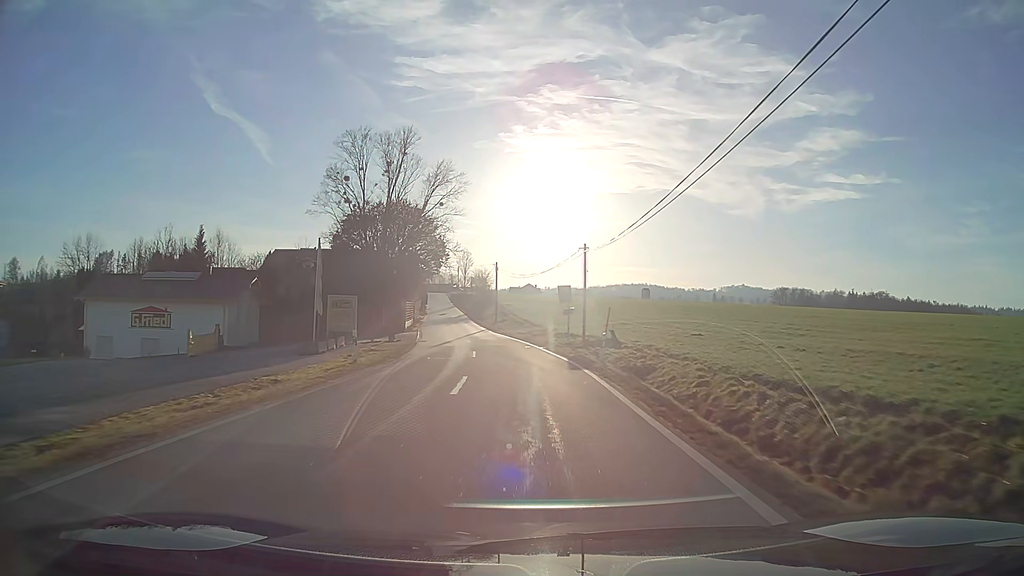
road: tertiary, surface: asphalt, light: Day
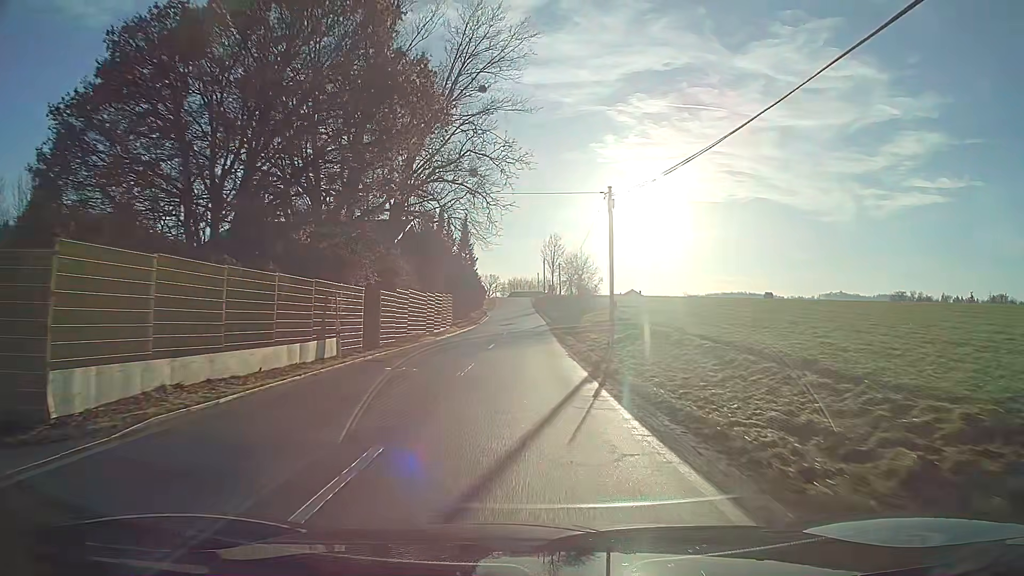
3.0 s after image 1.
(-3.1, +45.2) m; -8°
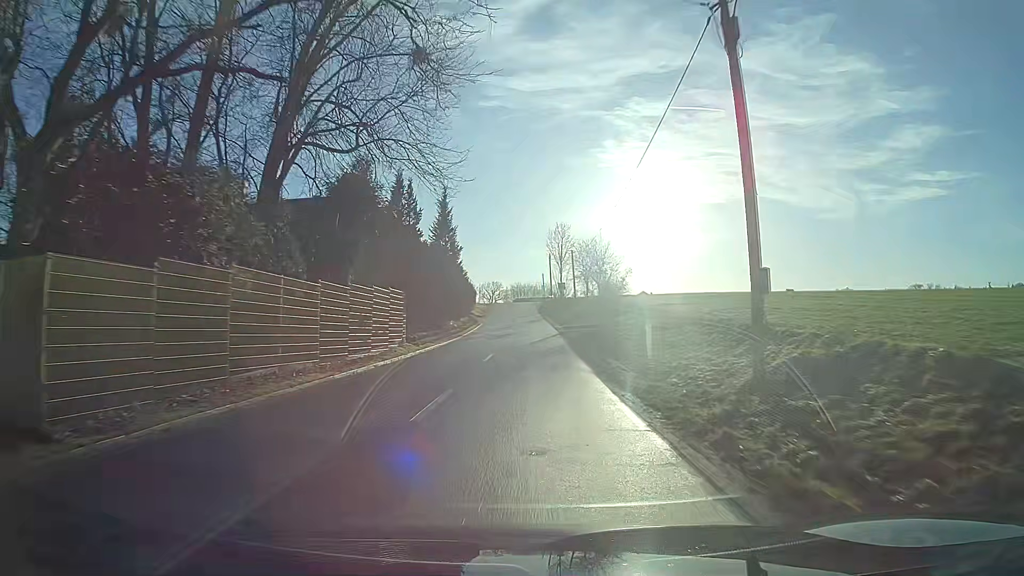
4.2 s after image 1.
(-0.1, +18.2) m; -1°
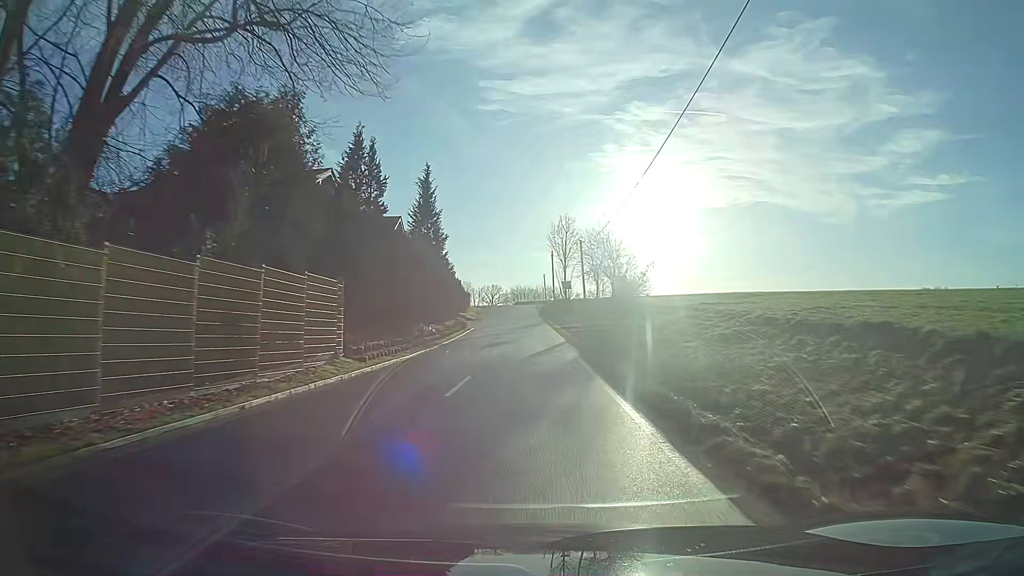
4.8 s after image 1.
(0.0, +9.2) m; 0°
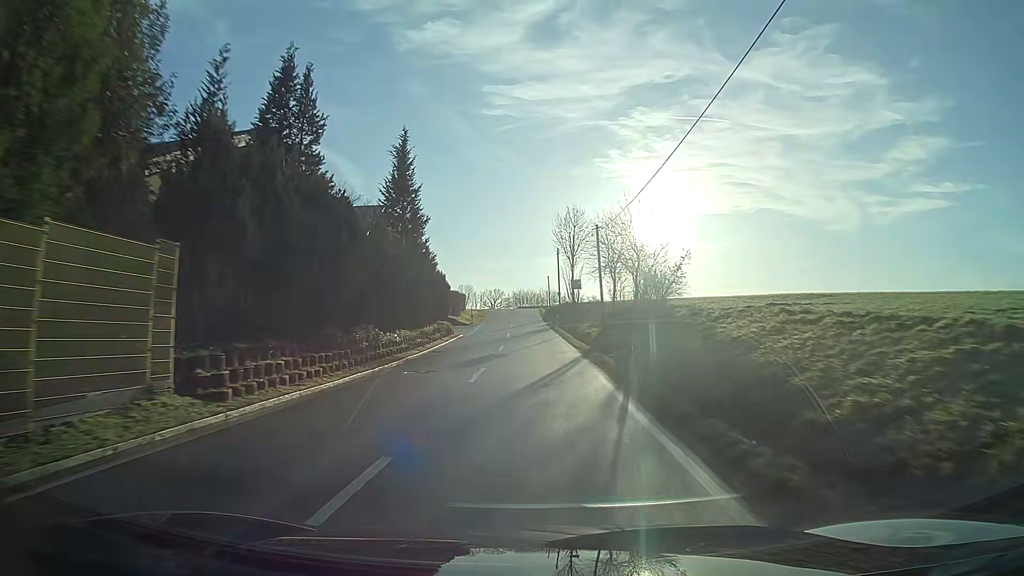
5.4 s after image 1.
(0.0, +9.2) m; 0°
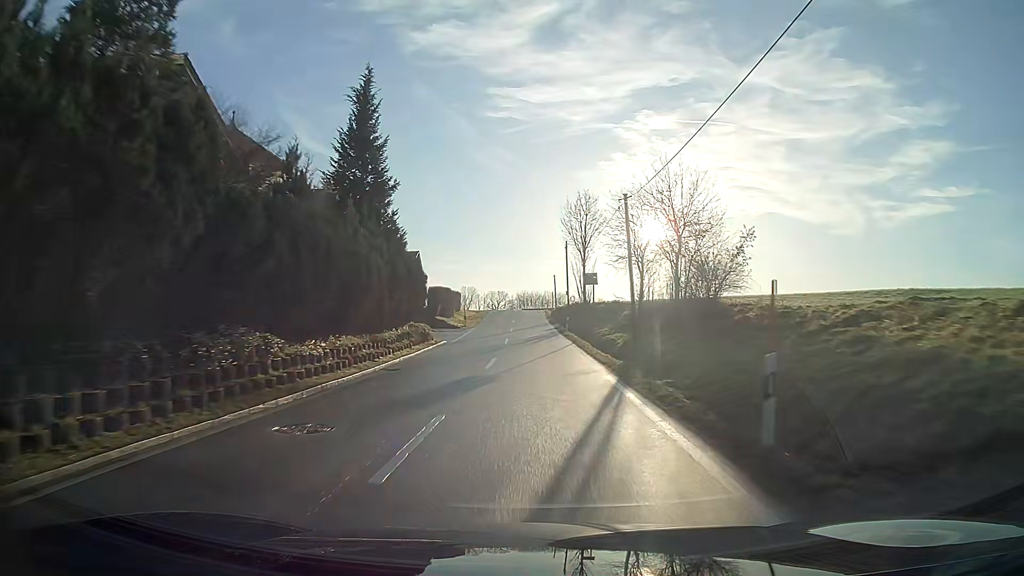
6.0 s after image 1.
(0.0, +9.2) m; 0°
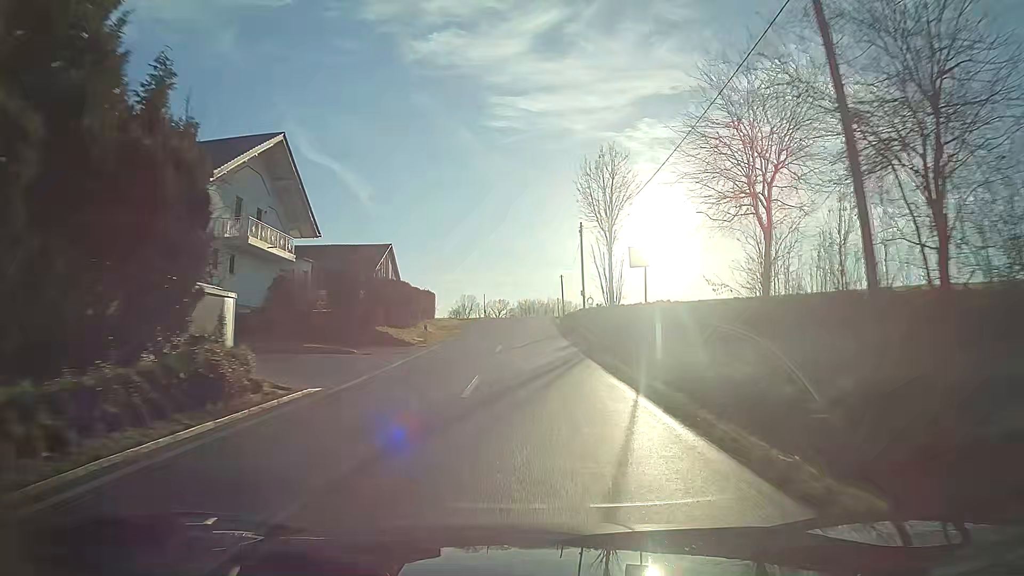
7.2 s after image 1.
(-0.1, +18.4) m; 0°
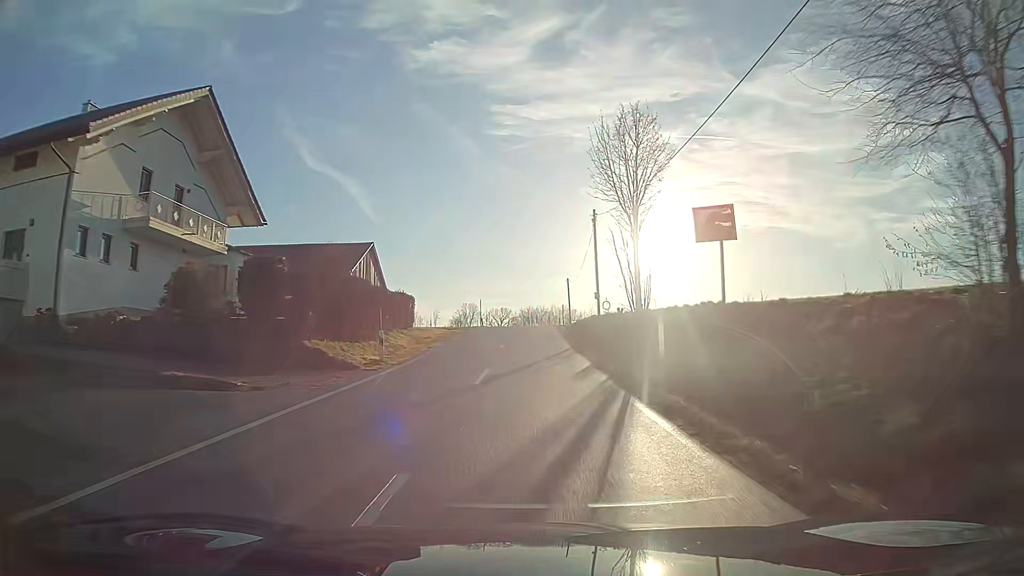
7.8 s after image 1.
(0.0, +9.2) m; 0°
